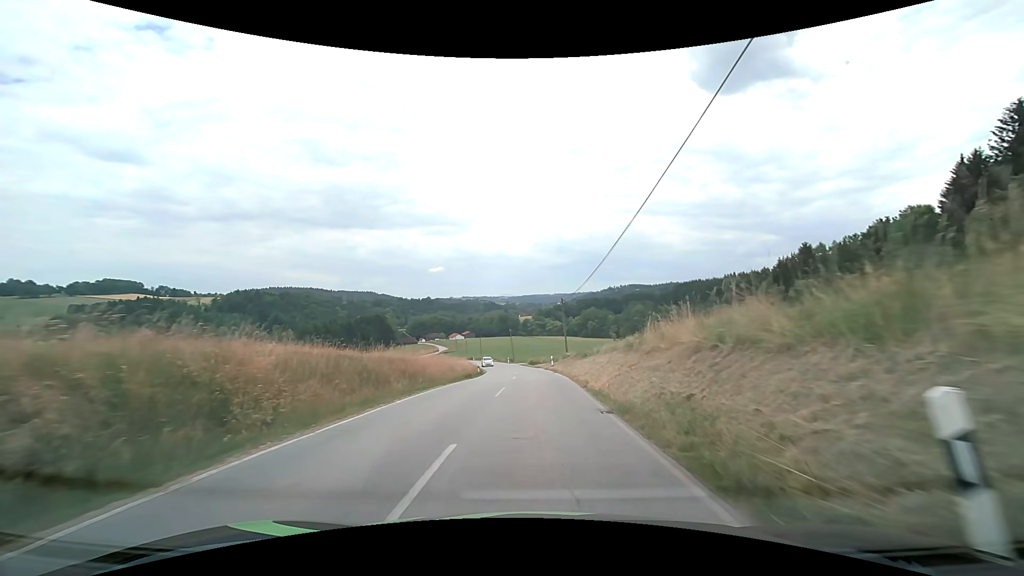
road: secondary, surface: asphalt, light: Day
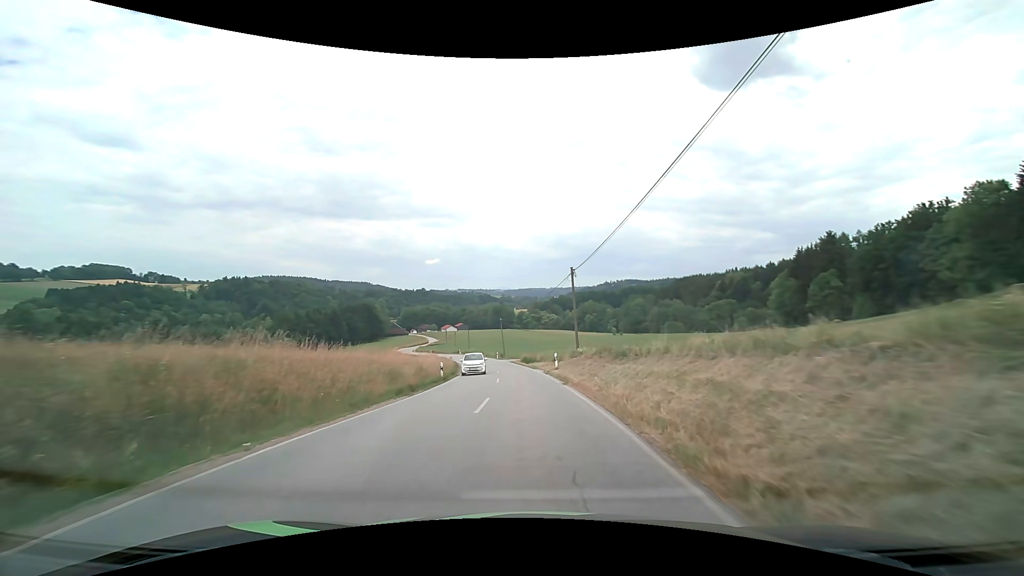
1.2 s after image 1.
(+0.1, +15.9) m; 0°
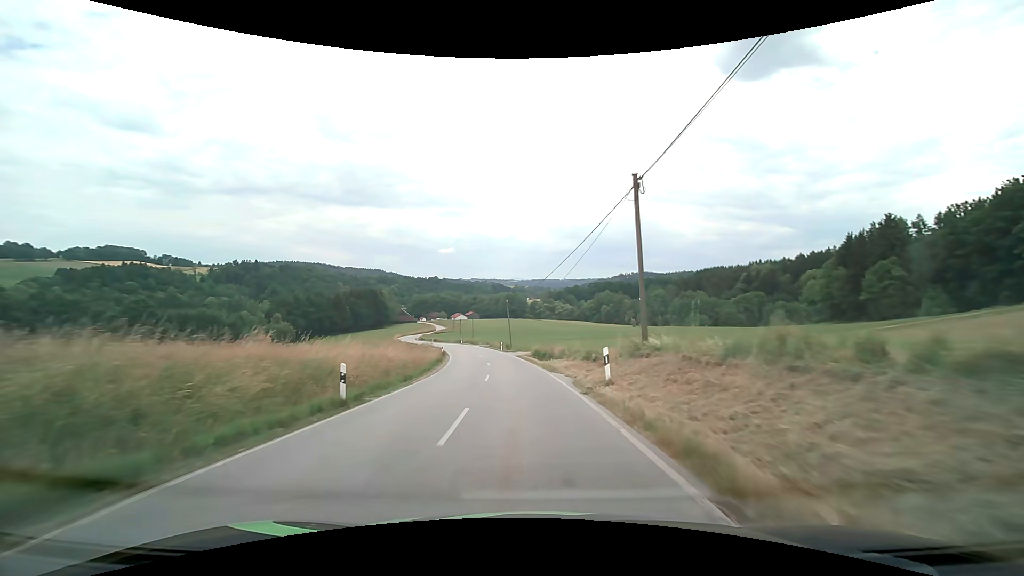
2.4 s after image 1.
(-0.1, +16.4) m; -1°
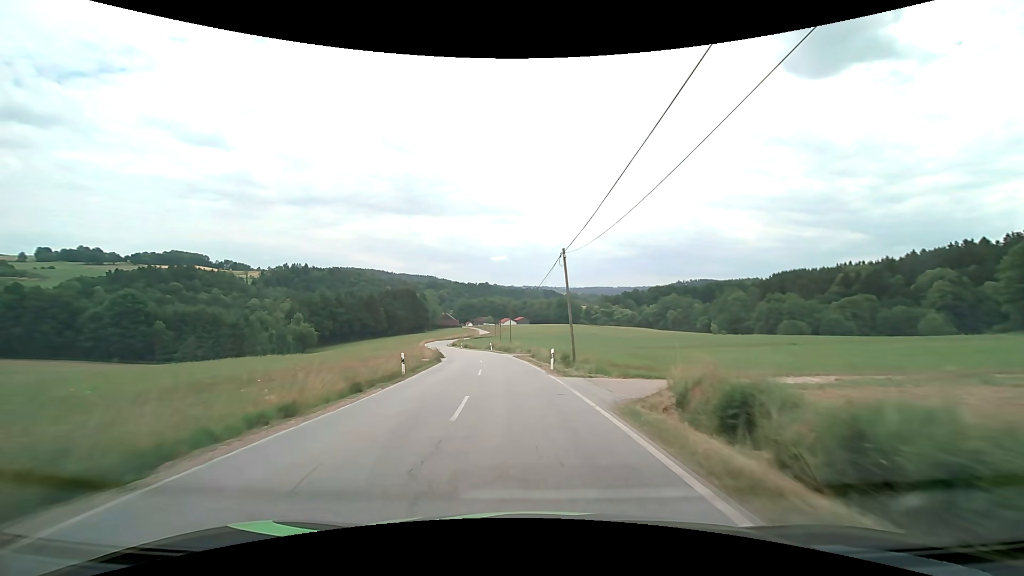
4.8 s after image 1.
(-1.7, +34.5) m; -6°
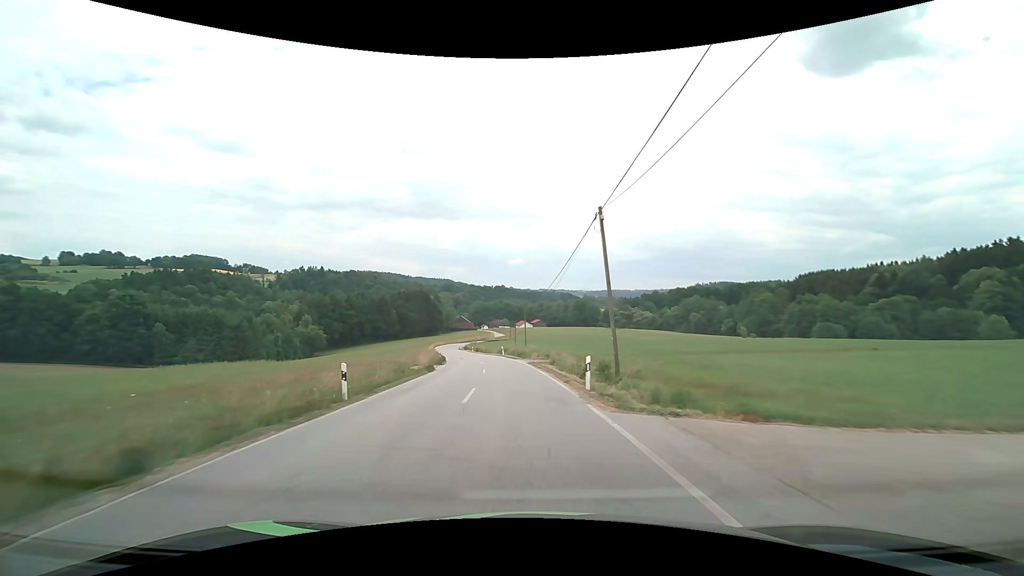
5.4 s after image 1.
(-0.1, +8.9) m; -2°
